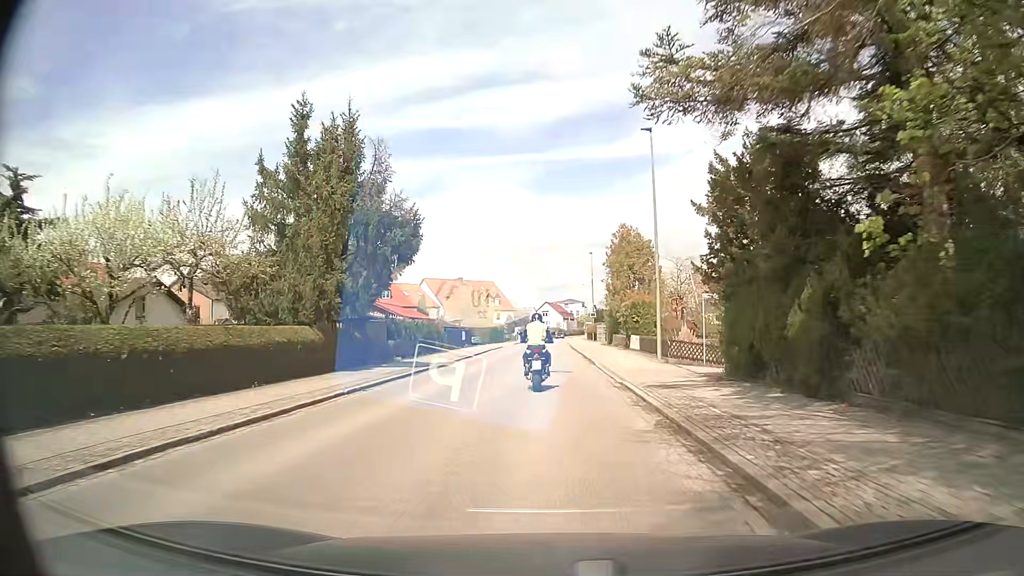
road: secondary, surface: asphalt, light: Day
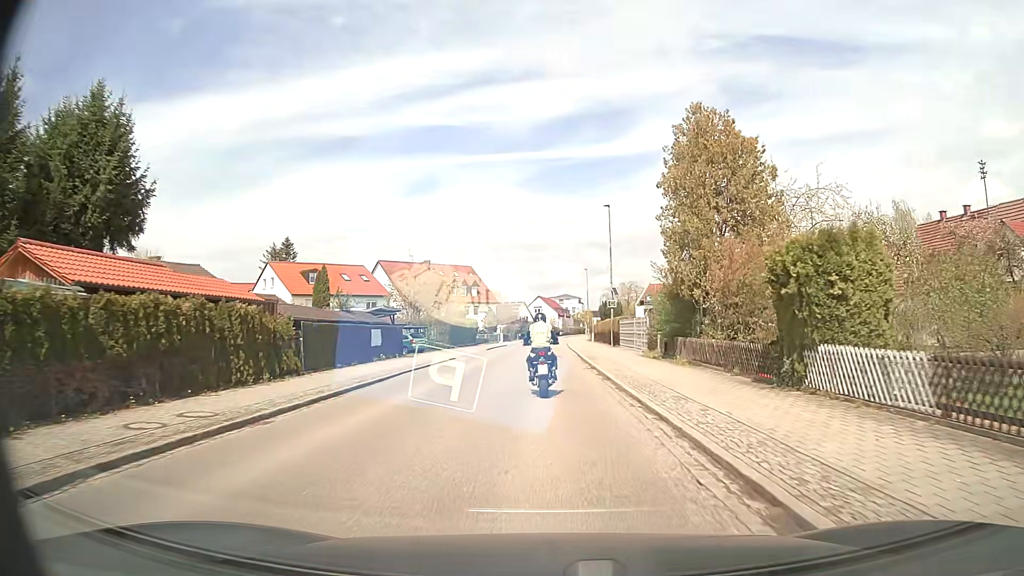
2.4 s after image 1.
(+0.2, +29.5) m; +1°
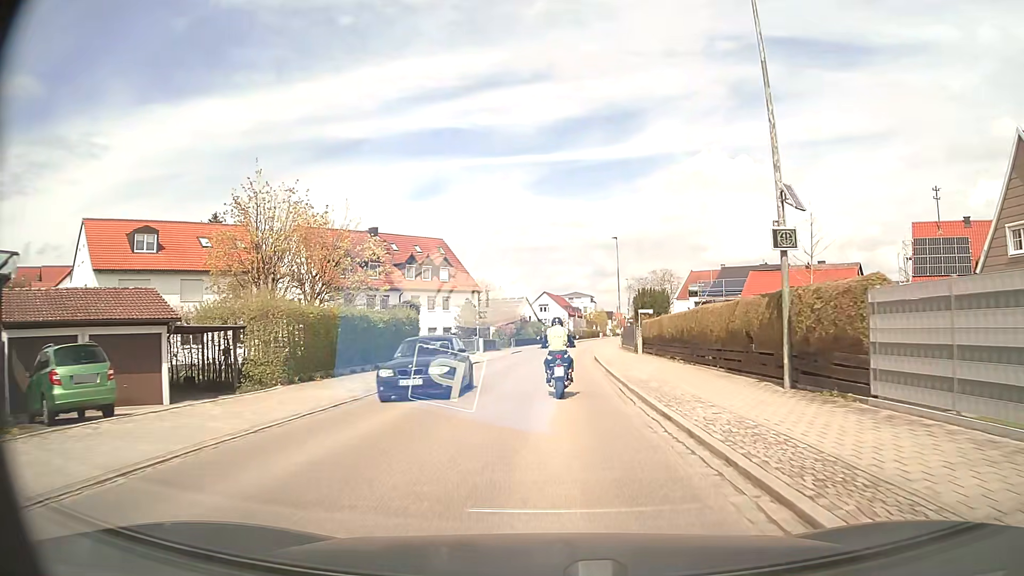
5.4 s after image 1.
(-0.1, +35.3) m; -1°
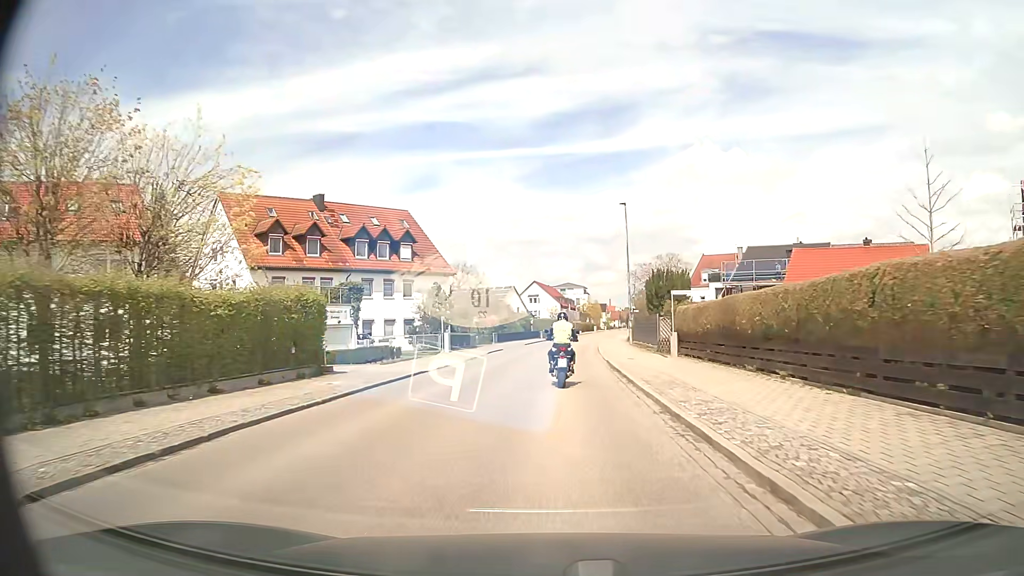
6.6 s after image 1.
(+0.2, +14.2) m; +1°
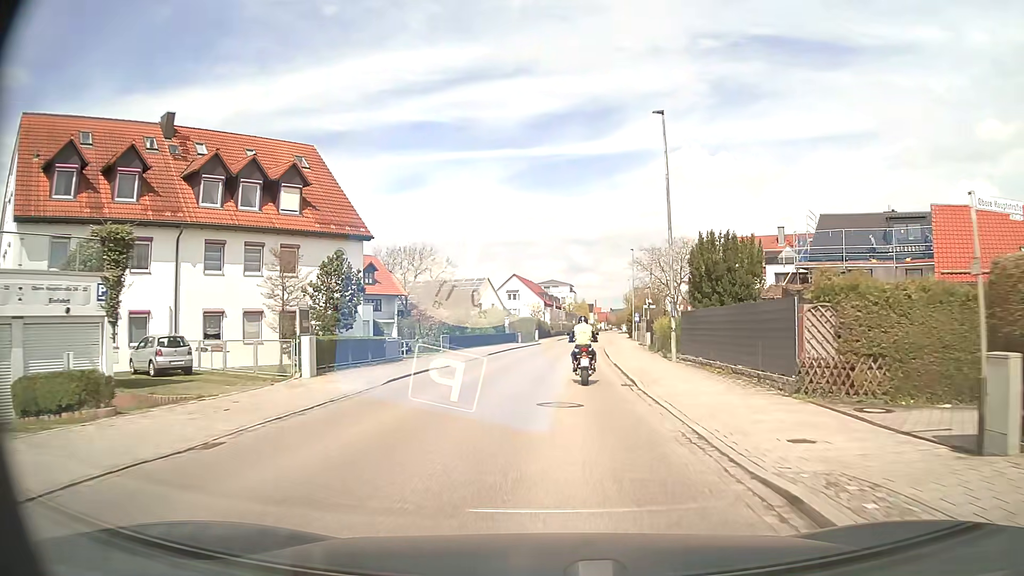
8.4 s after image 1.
(+0.3, +22.1) m; +2°
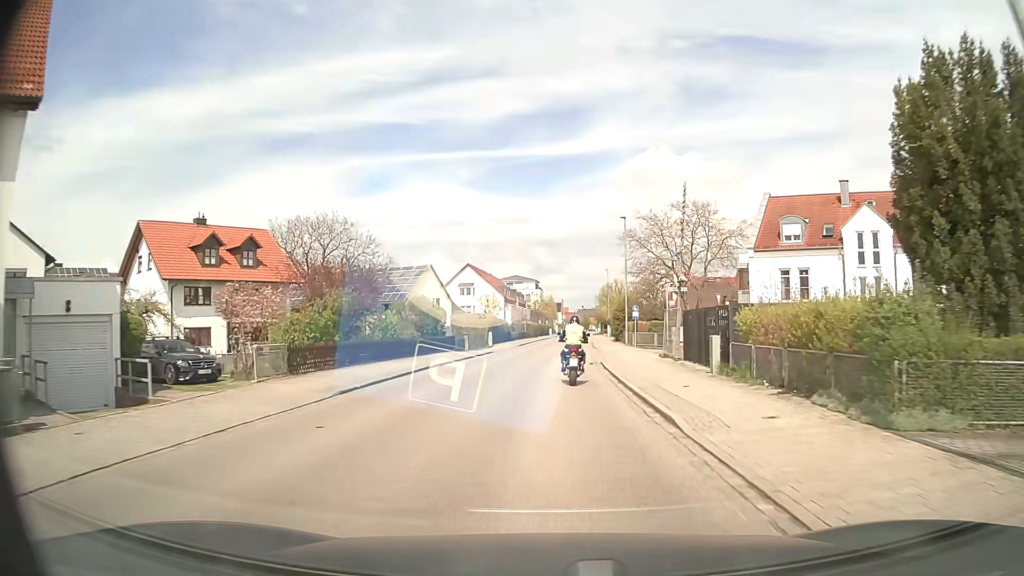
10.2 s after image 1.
(+0.5, +22.9) m; +2°
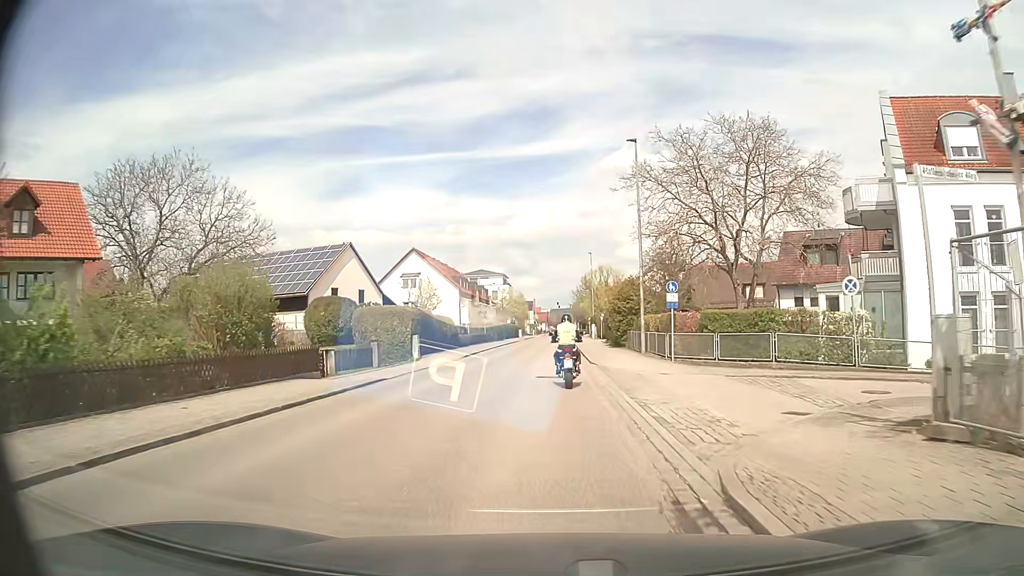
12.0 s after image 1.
(+0.6, +23.1) m; +3°
